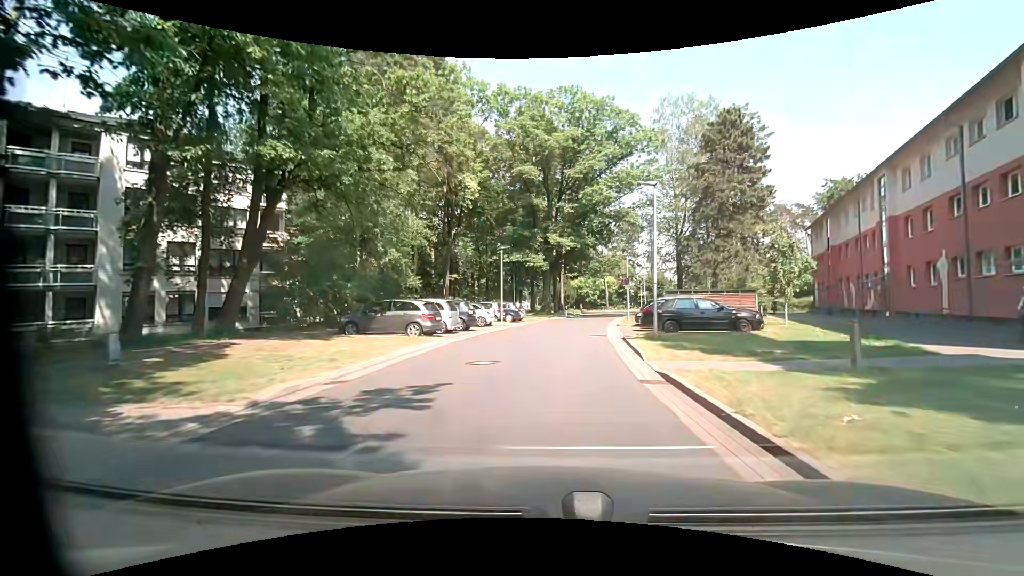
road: residential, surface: asphalt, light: Day
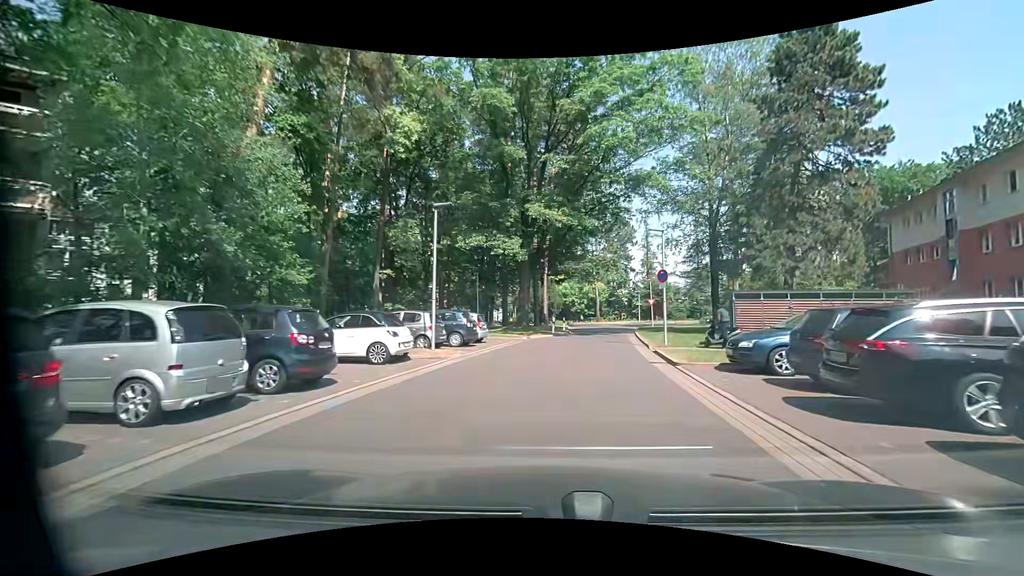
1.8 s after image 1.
(+0.2, +16.1) m; +2°
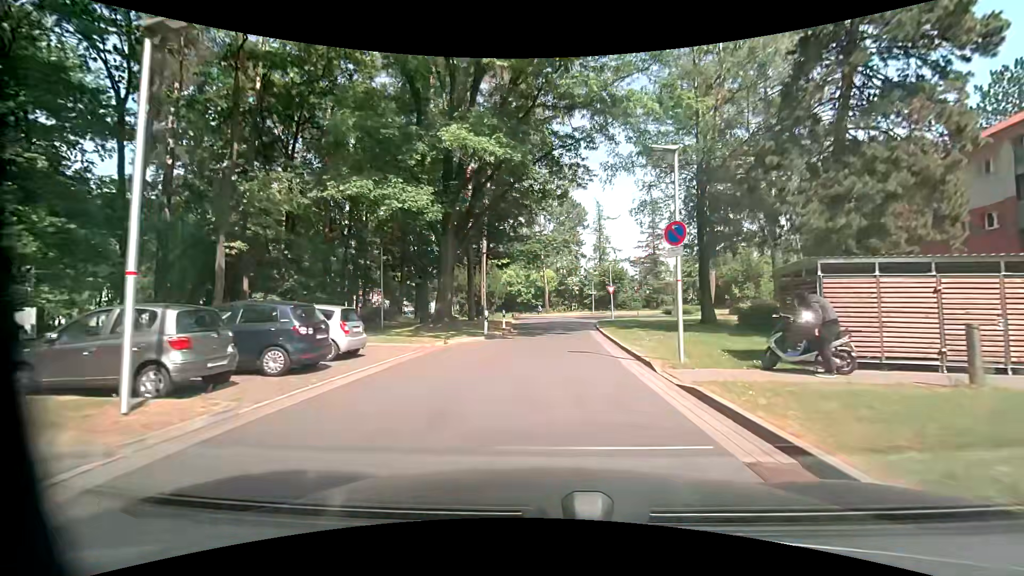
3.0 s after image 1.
(+0.7, +10.3) m; +6°
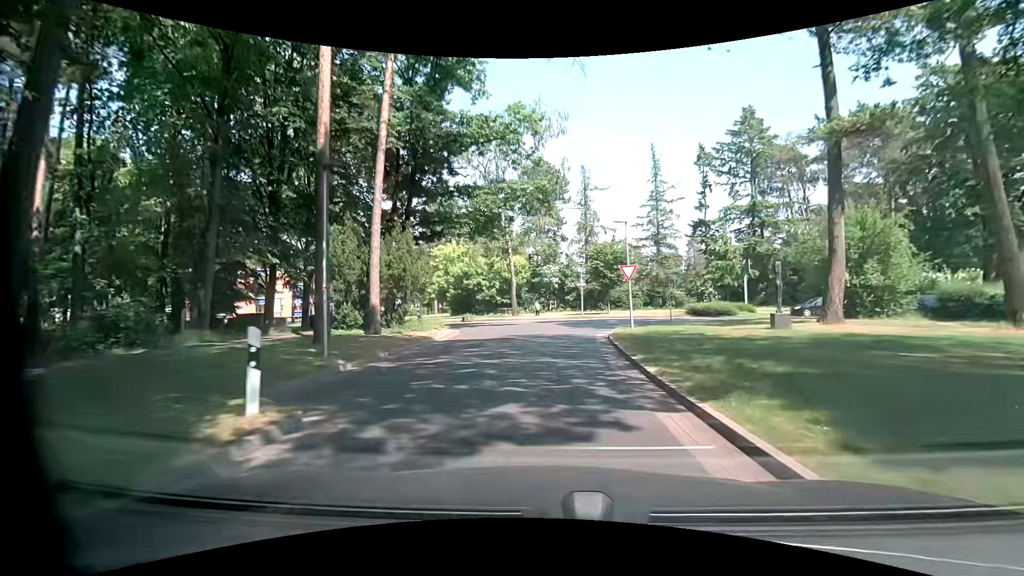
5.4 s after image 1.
(+0.7, +21.5) m; +2°
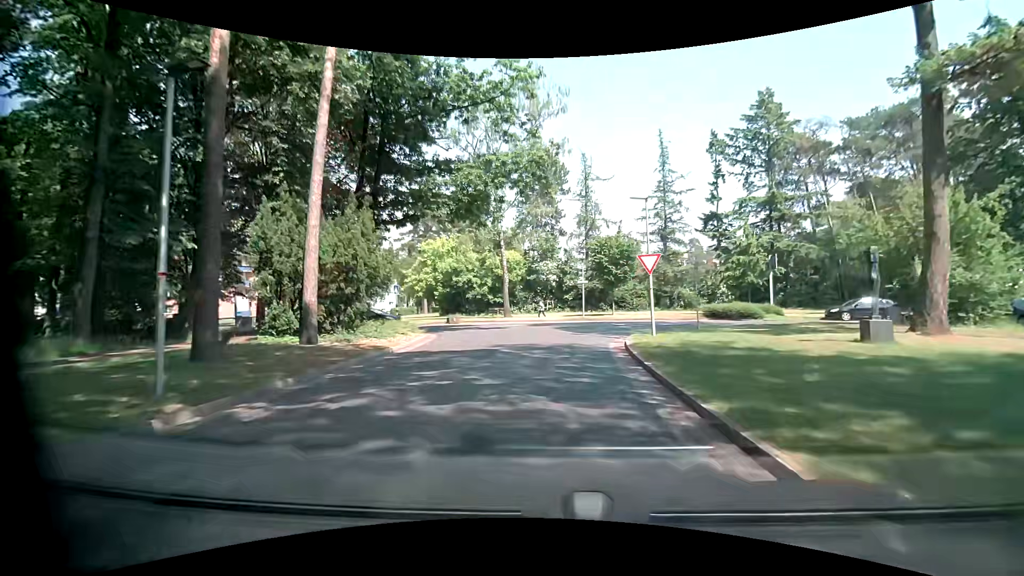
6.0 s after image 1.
(+0.1, +5.3) m; +2°
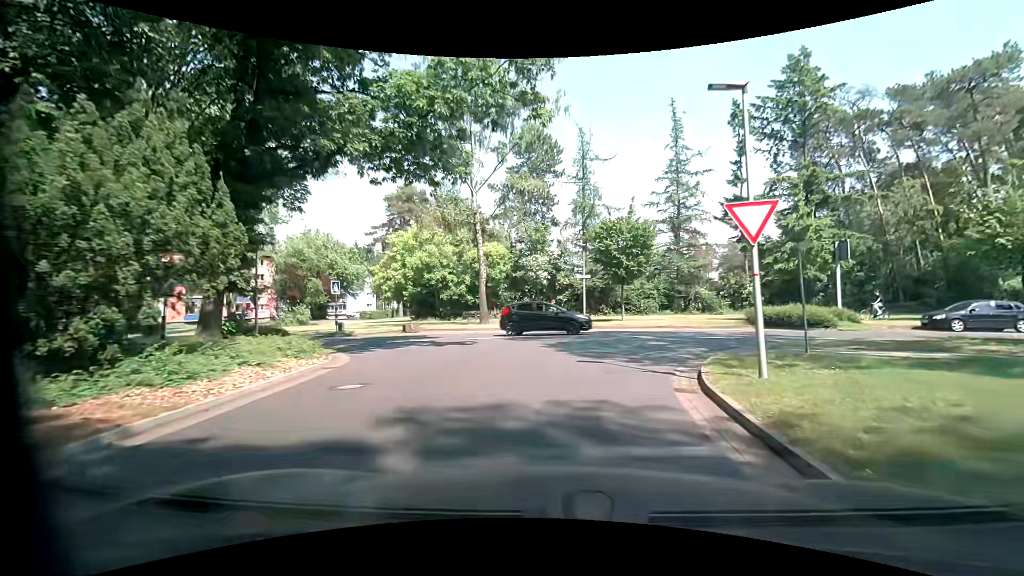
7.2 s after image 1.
(-0.1, +9.5) m; 0°
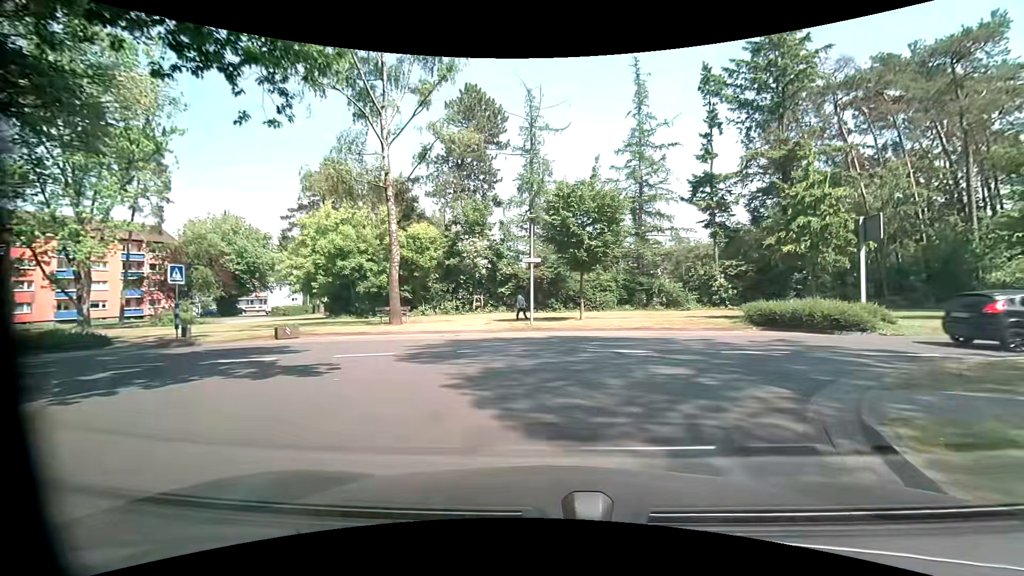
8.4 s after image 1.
(+0.2, +7.8) m; +5°
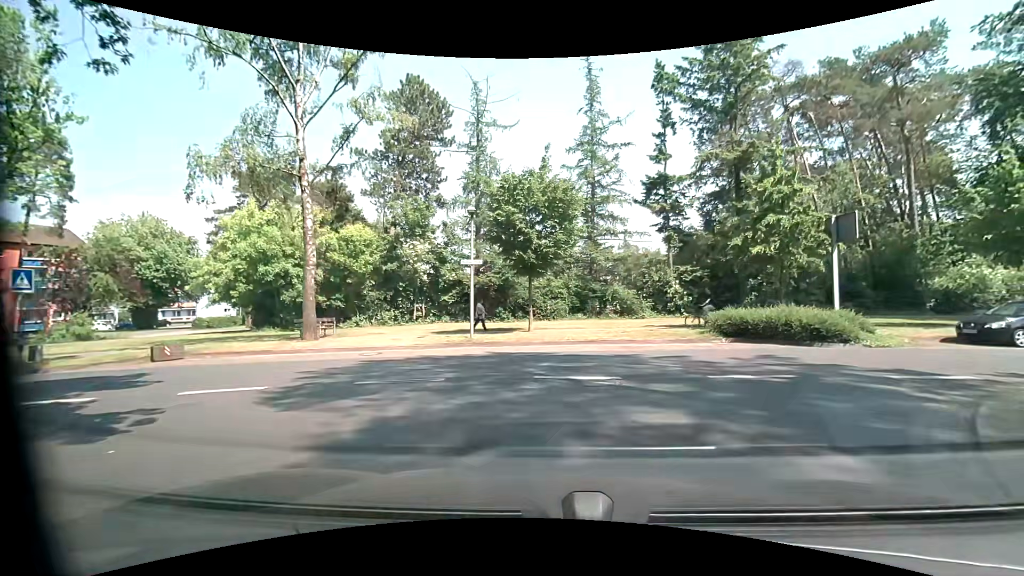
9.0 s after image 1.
(+0.2, +3.0) m; +7°
